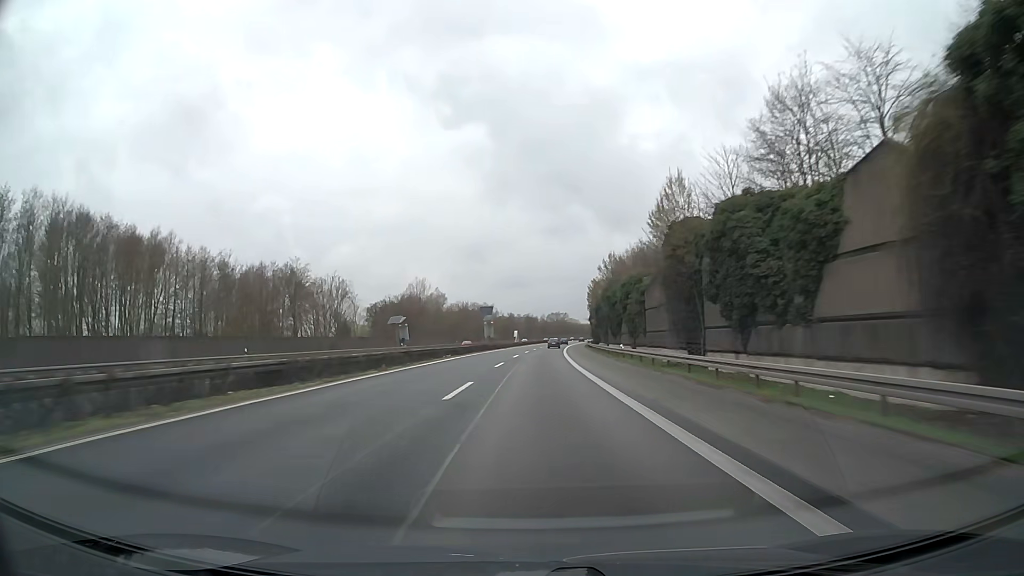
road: motorway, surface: asphalt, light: Day
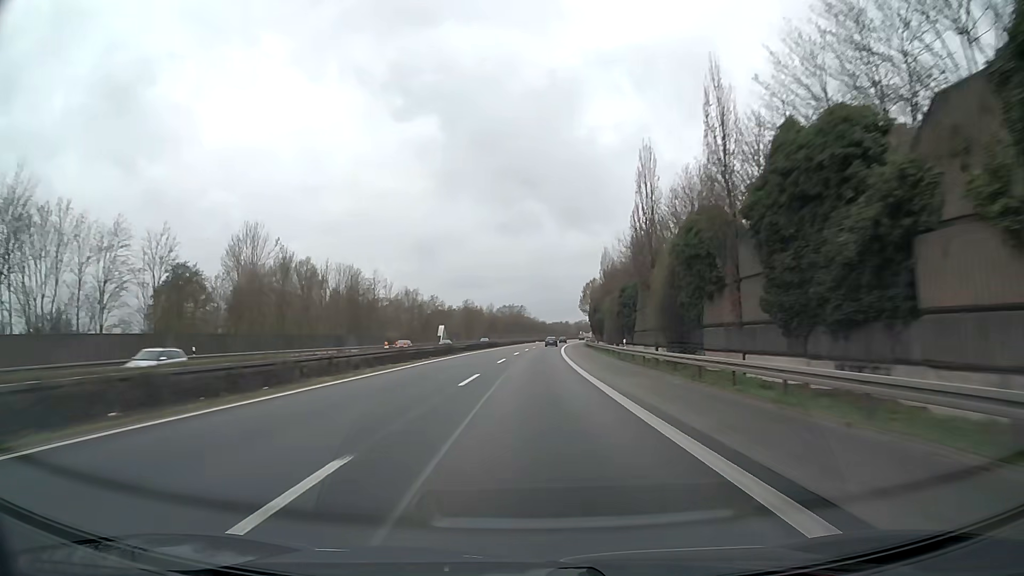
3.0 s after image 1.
(+3.8, +103.1) m; +4°
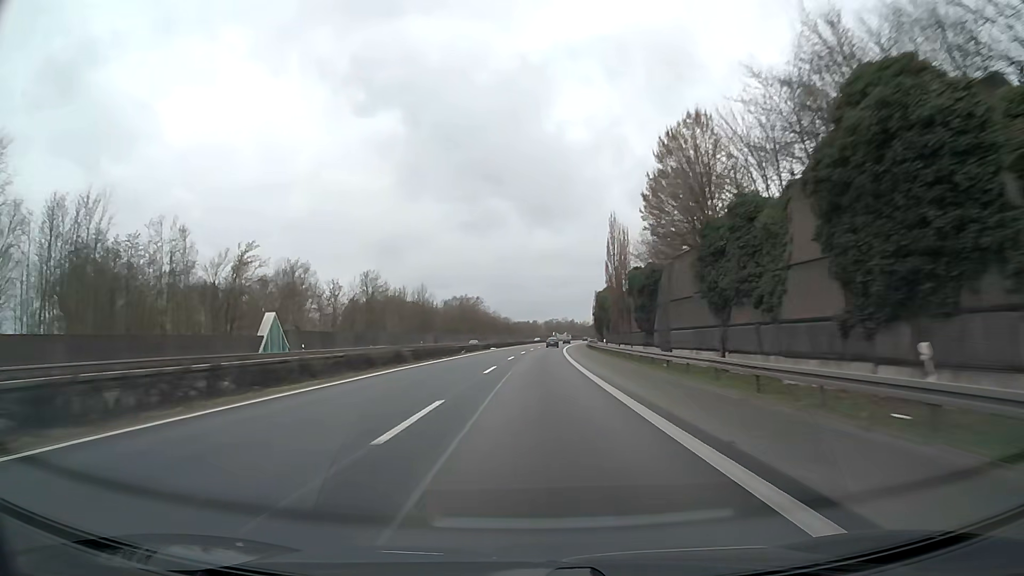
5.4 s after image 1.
(+2.2, +82.6) m; +3°
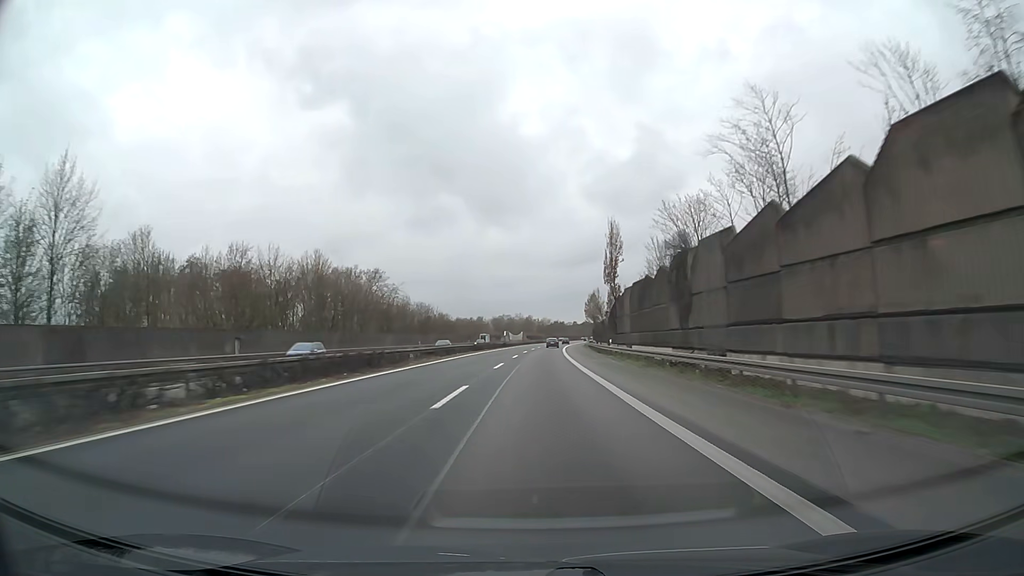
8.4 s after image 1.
(+3.5, +103.0) m; +4°
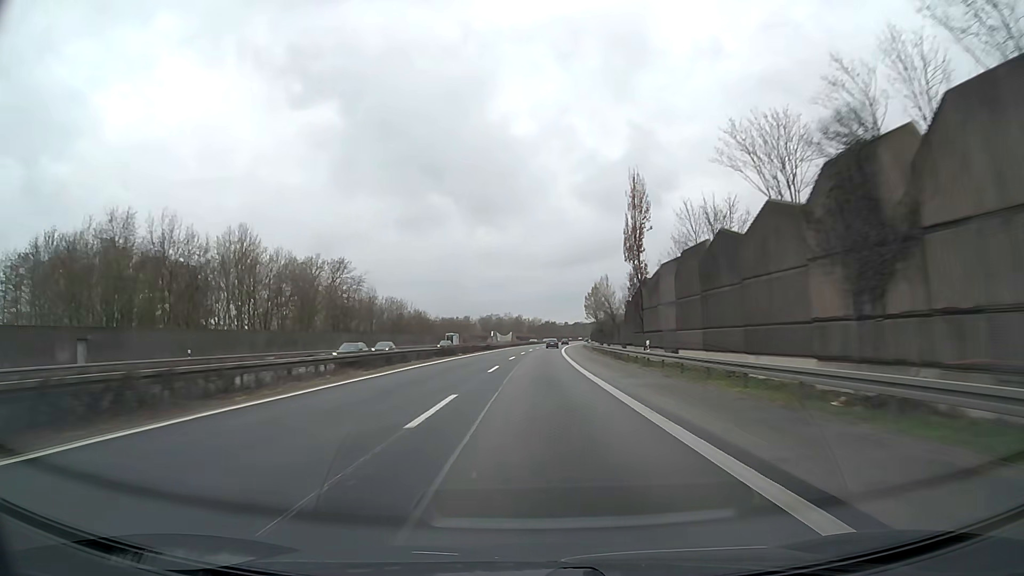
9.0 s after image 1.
(+0.2, +20.6) m; +1°
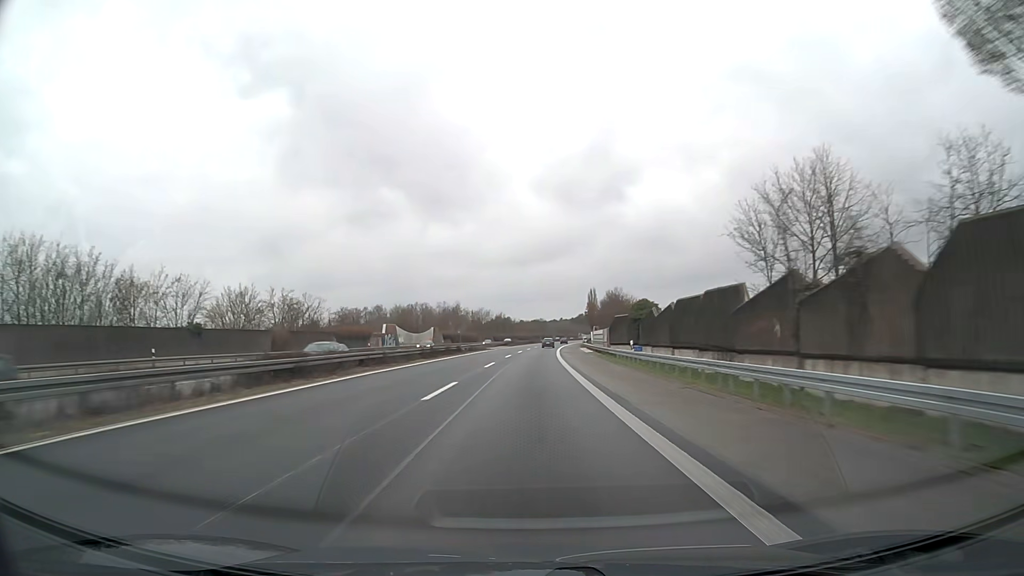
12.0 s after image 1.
(+3.6, +103.0) m; +4°
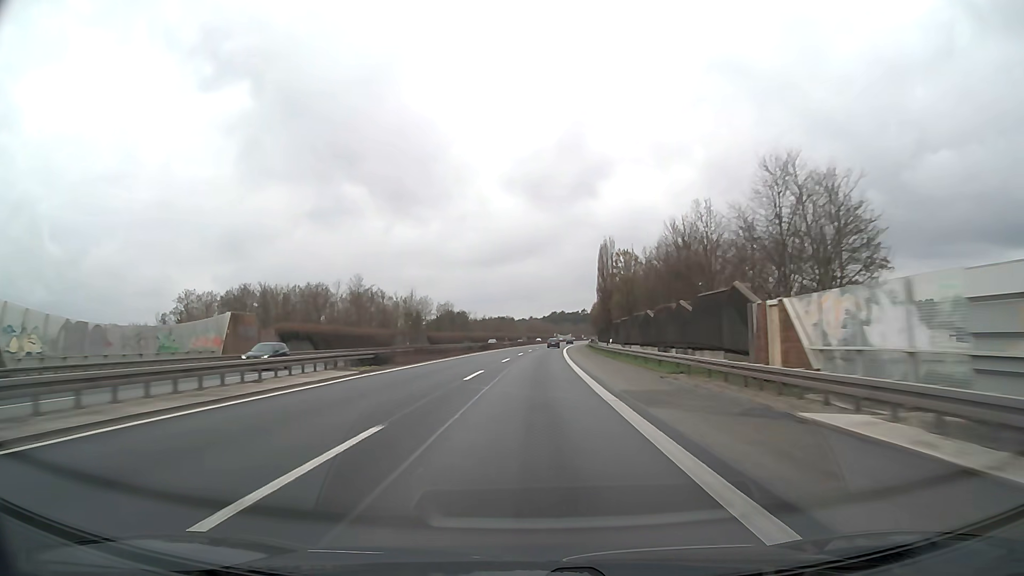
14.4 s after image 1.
(+2.0, +82.5) m; +3°
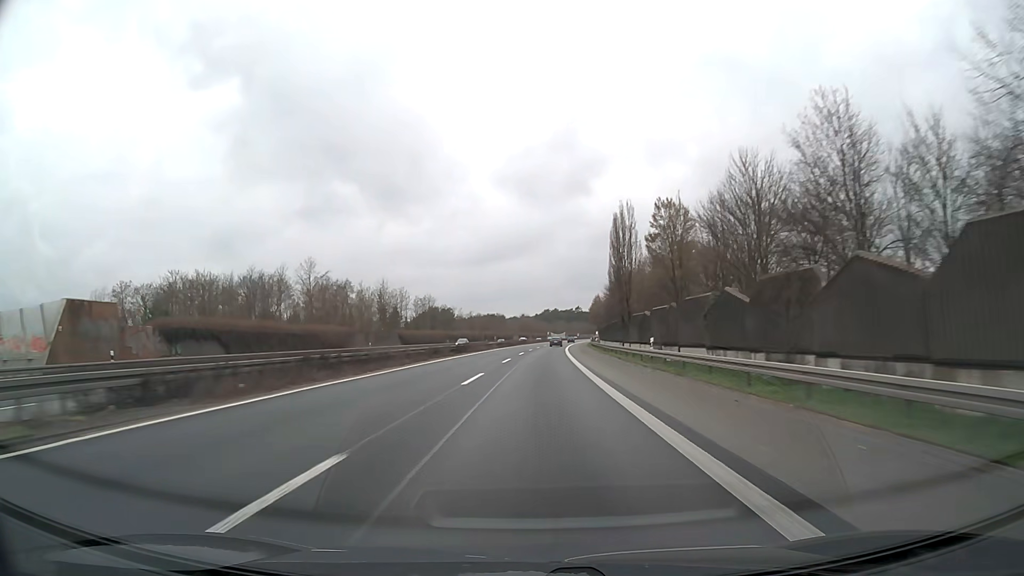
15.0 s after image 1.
(+0.1, +20.6) m; +1°
(0, +10) (0, +20) (0, +30) (0, +40) (+1, +50) (+1, +60) (+2, +70) (+2, +80) (+3, +90) (+4, +100) m
